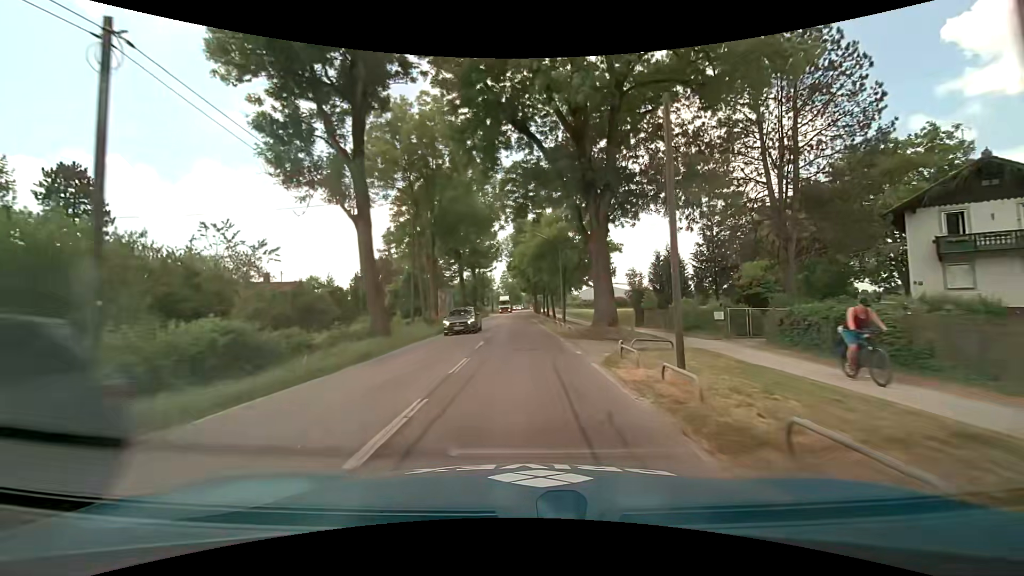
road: tertiary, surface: asphalt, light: Day
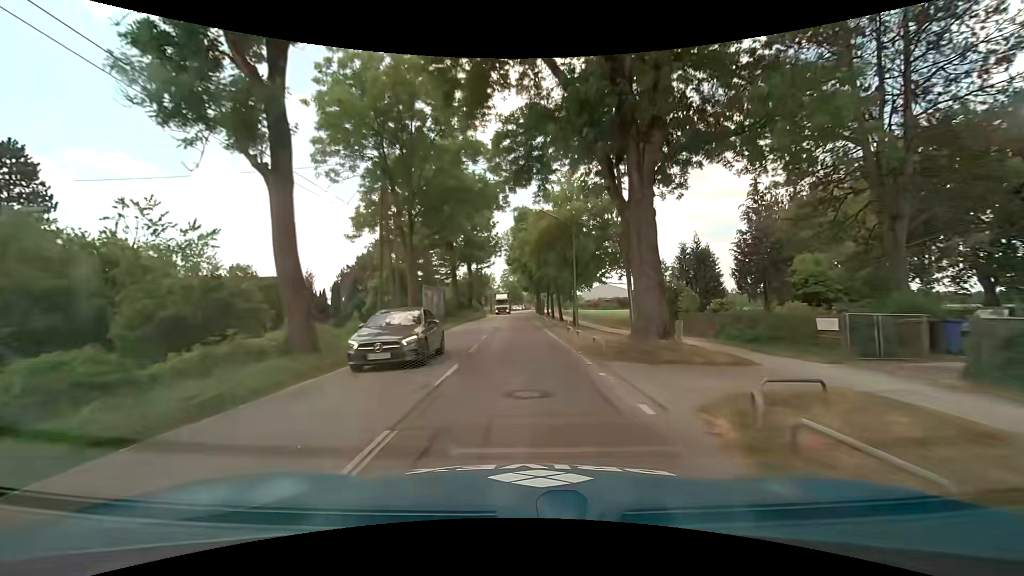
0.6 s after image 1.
(-0.1, +7.6) m; -1°
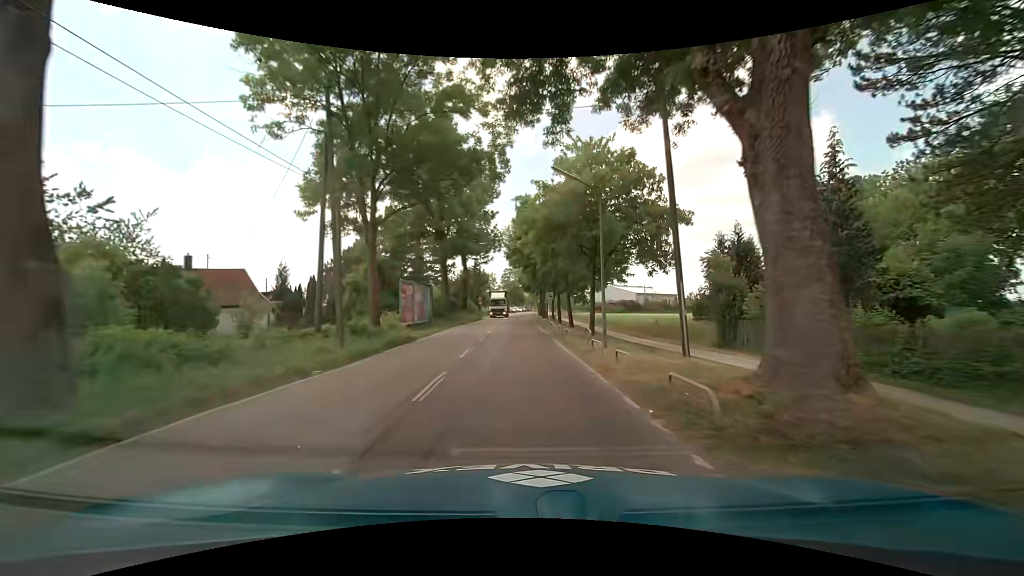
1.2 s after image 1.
(0.0, +7.6) m; 0°
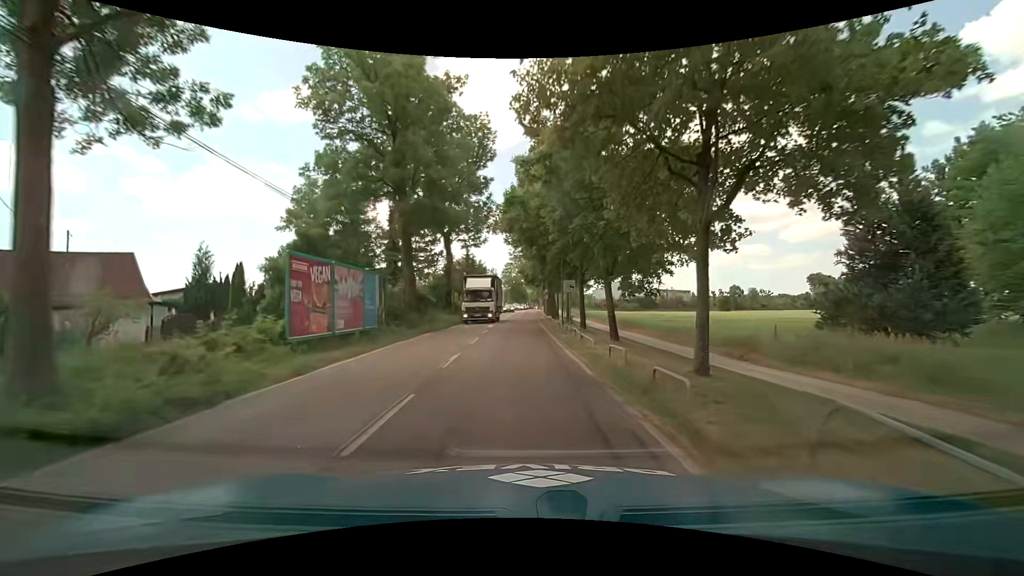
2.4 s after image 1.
(0.0, +14.7) m; -1°
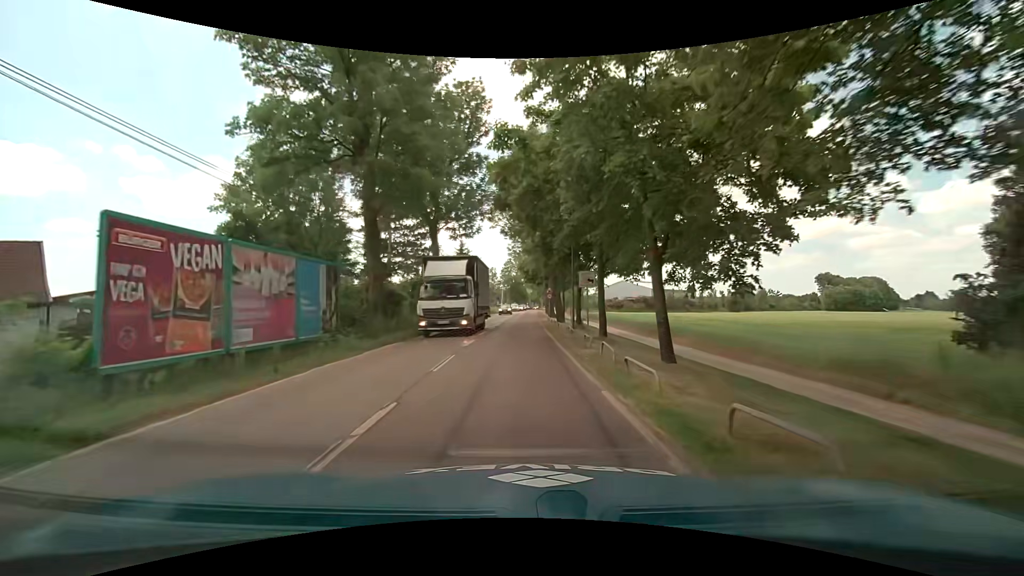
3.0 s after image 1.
(0.0, +6.7) m; 0°
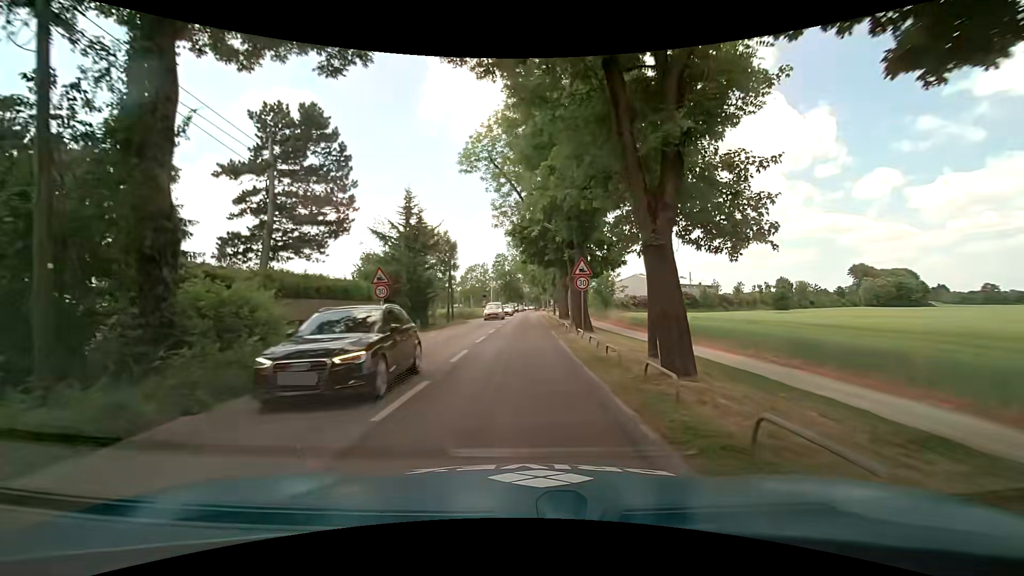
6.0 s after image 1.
(-0.1, +27.7) m; +1°
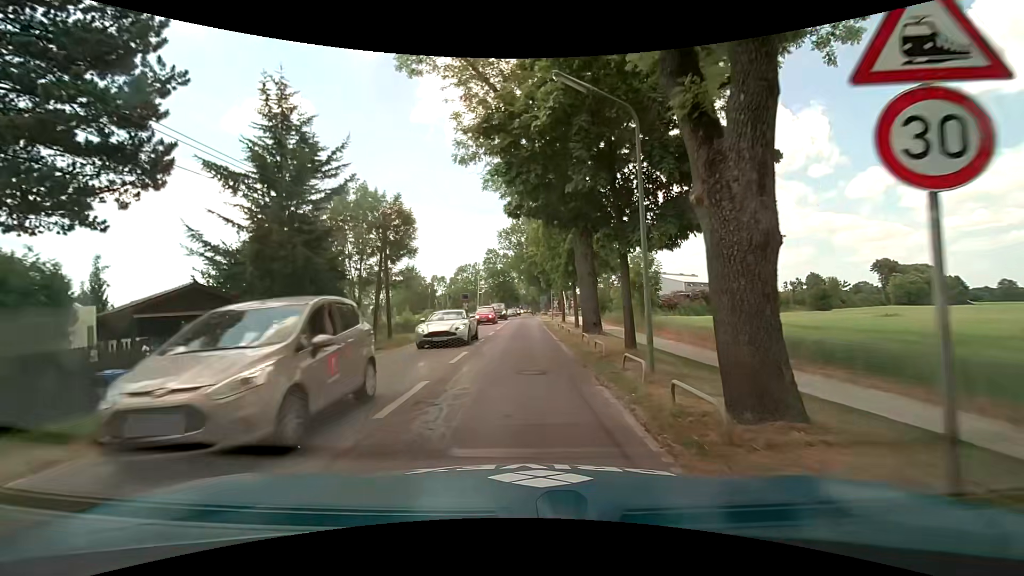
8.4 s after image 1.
(+0.1, +17.9) m; 0°
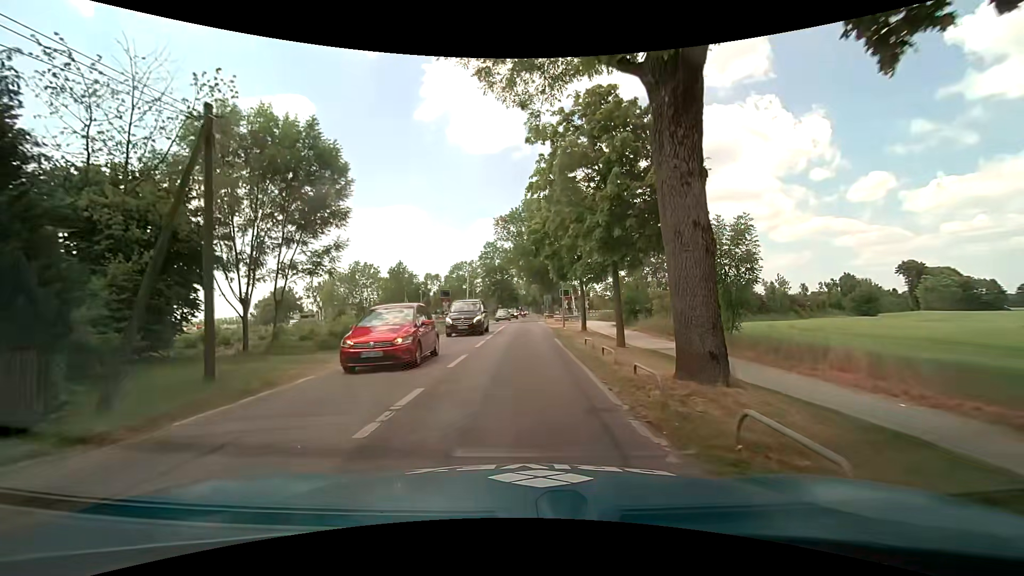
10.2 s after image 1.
(+0.1, +13.0) m; +1°
(0, +10) (0, +20) (0, +30) (0, +40) (0, +50) (0, +60) (0, +70) (0, +80) (+1, +90) (+1, +100) m
